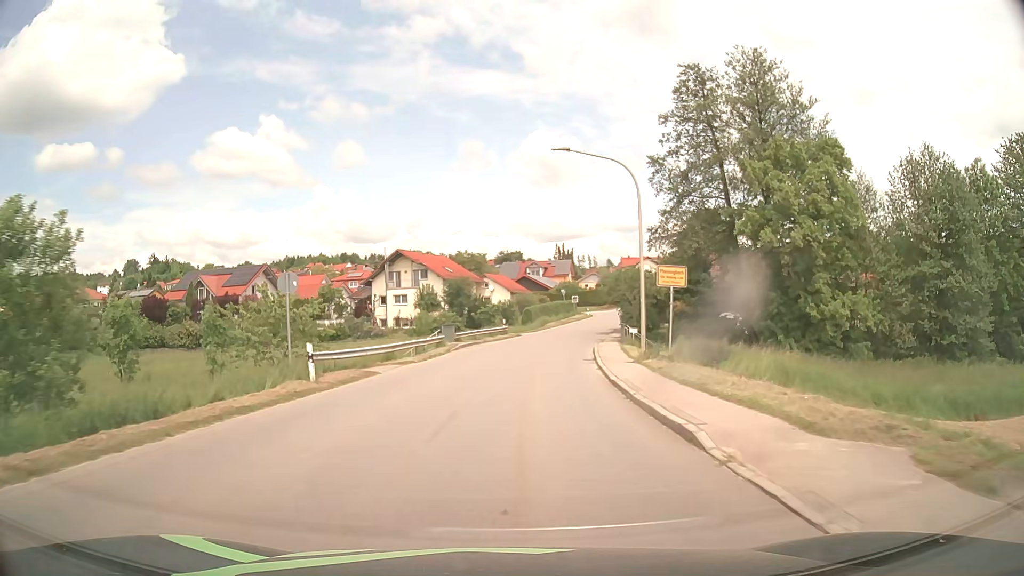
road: tertiary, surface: asphalt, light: Day
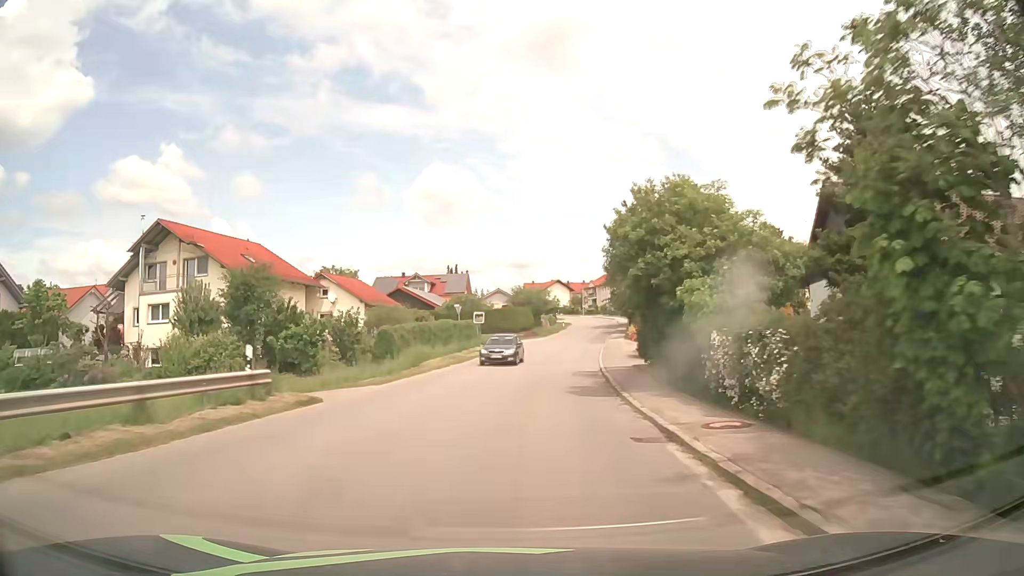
(+2.5, +38.2) m; +9°
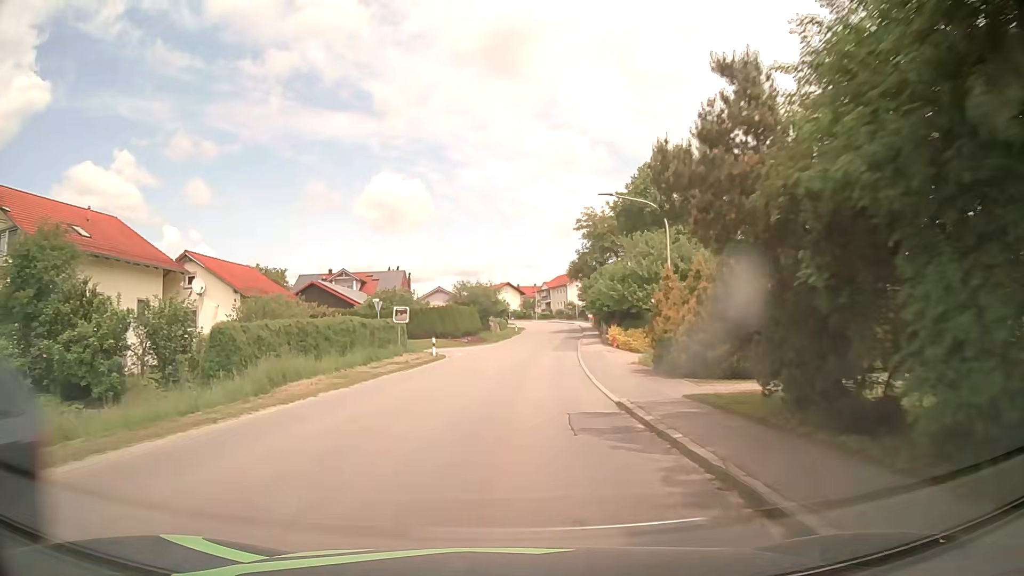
(+0.6, +15.2) m; +5°
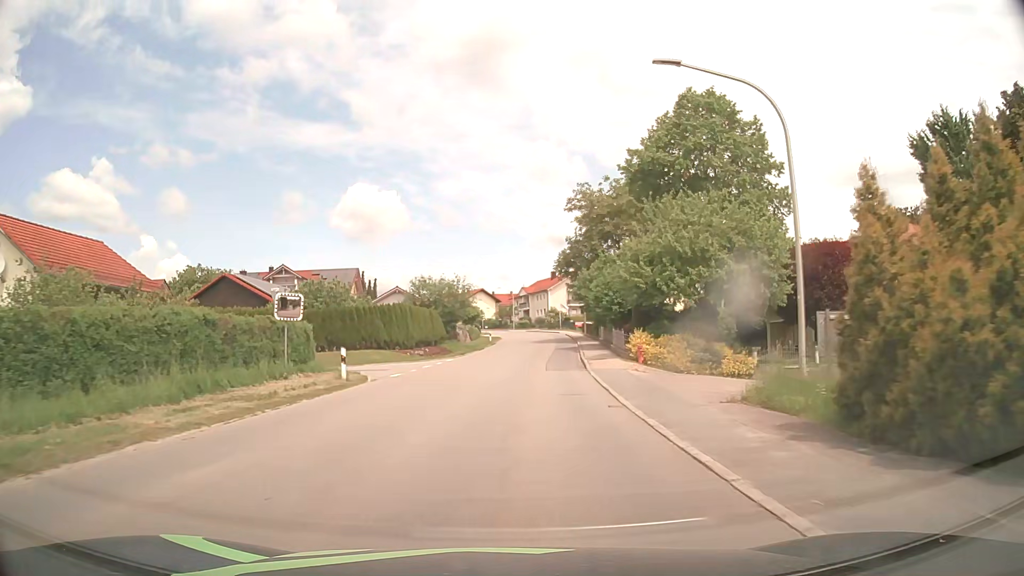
(+0.2, +15.1) m; +3°
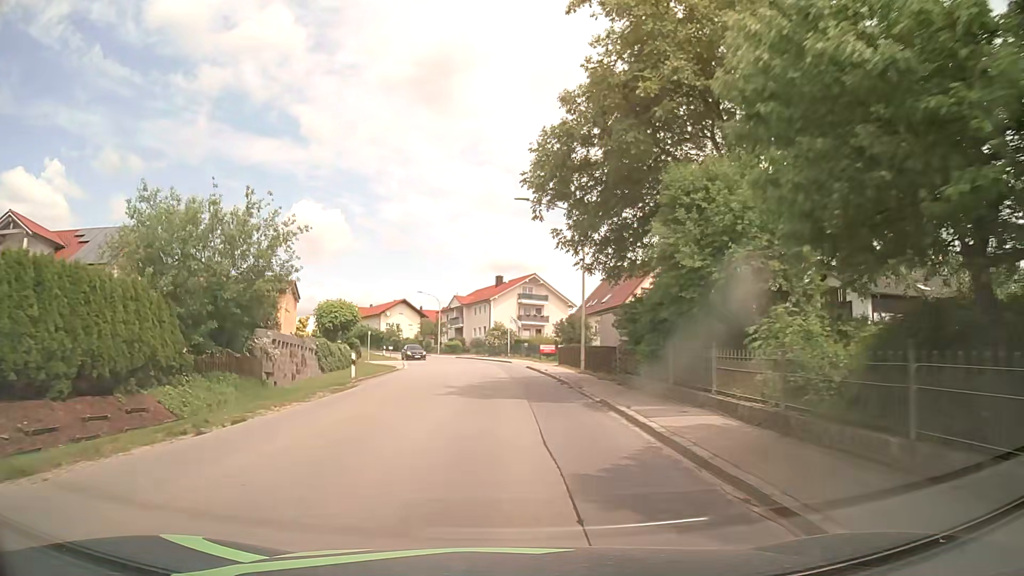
(+1.3, +37.3) m; +4°
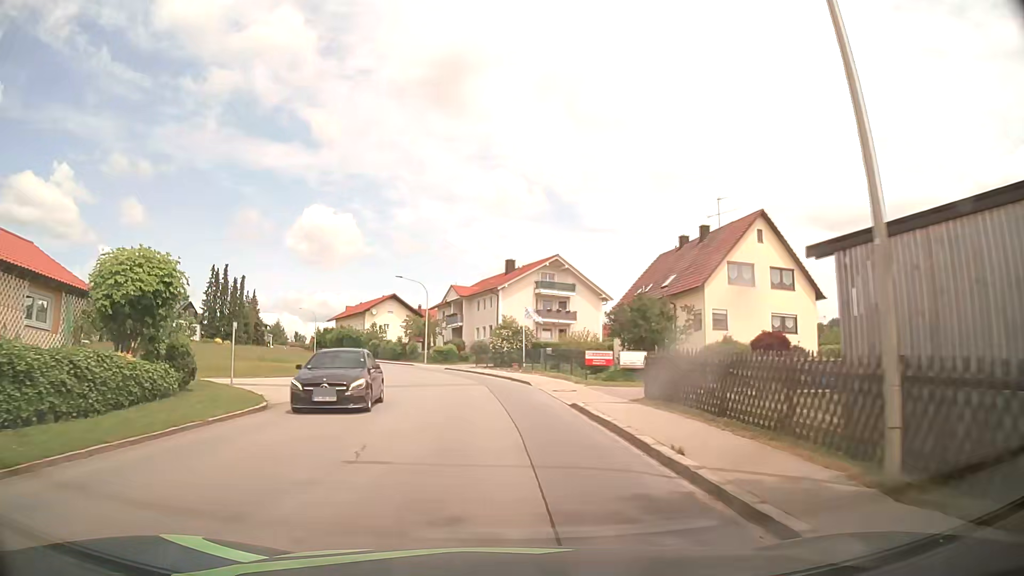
(+0.1, +22.5) m; -1°
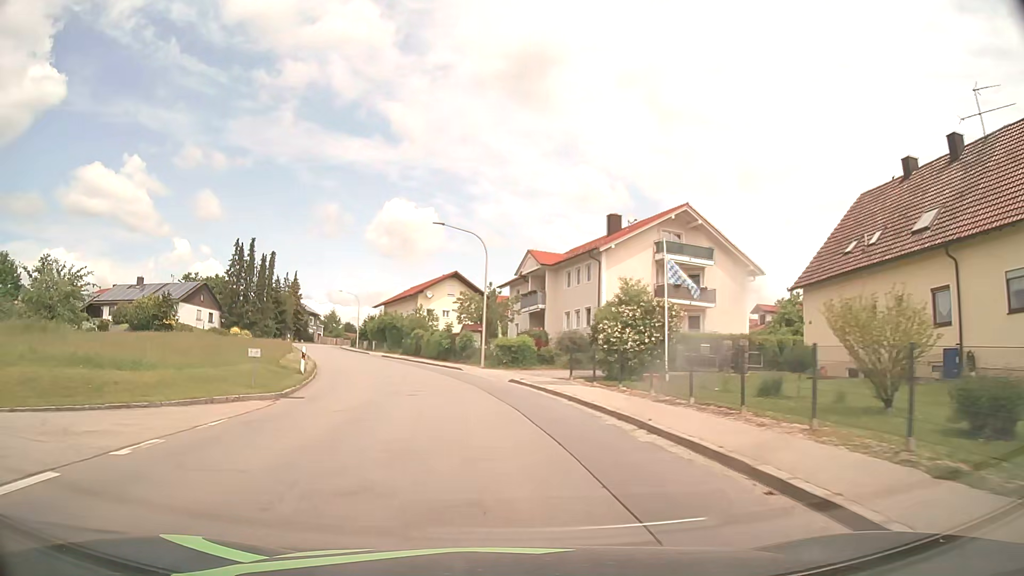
(-1.3, +22.8) m; -7°
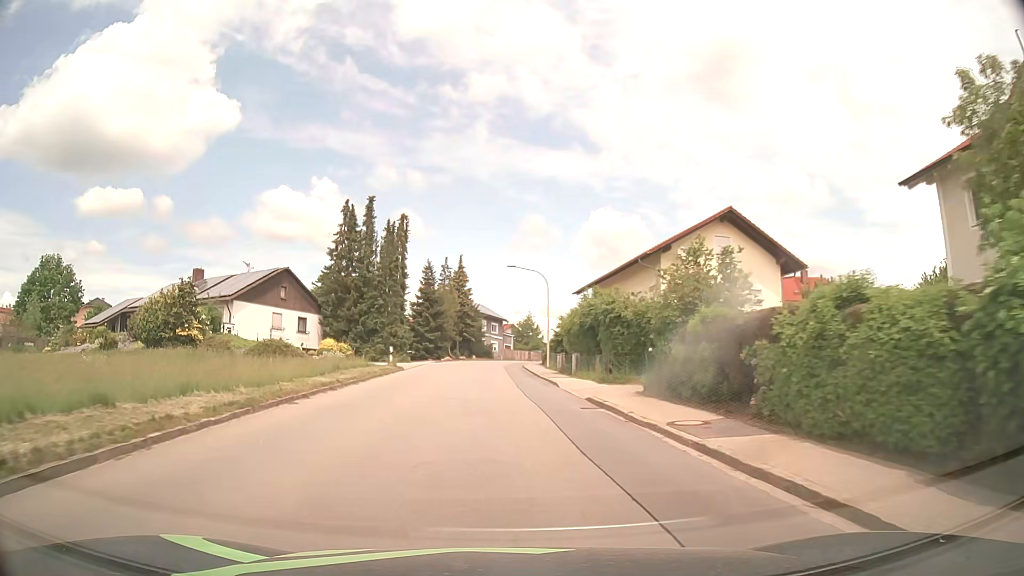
(-6.4, +37.8) m; -19°
(0, +10) (0, +20) (-1, +30) (-1, +40) (-1, +50) (-1, +60) (+1, +70) (+3, +80) (+7, +89) (+11, +98) m
